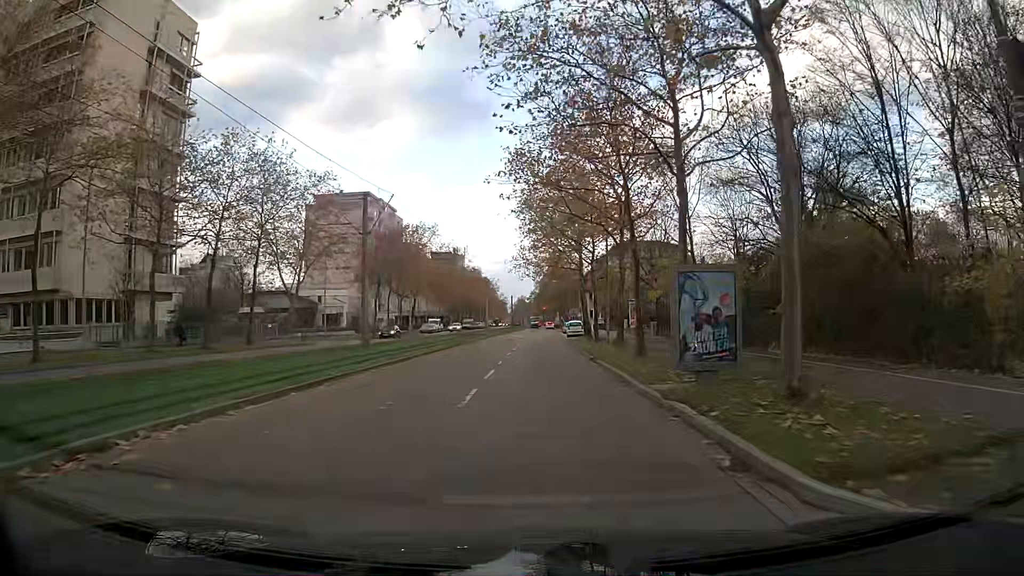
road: tertiary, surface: asphalt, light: Day
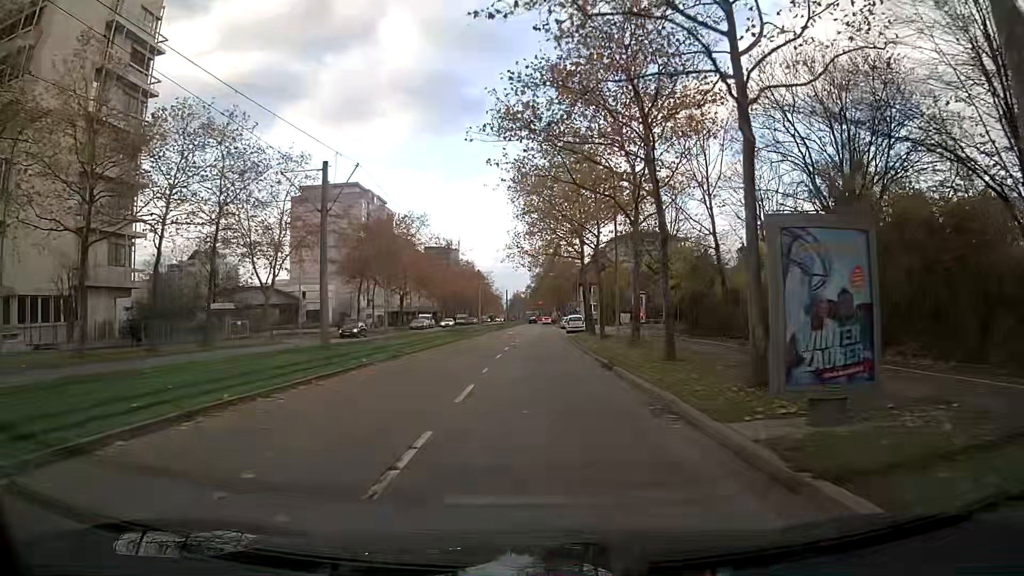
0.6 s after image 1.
(0.0, +5.8) m; 0°
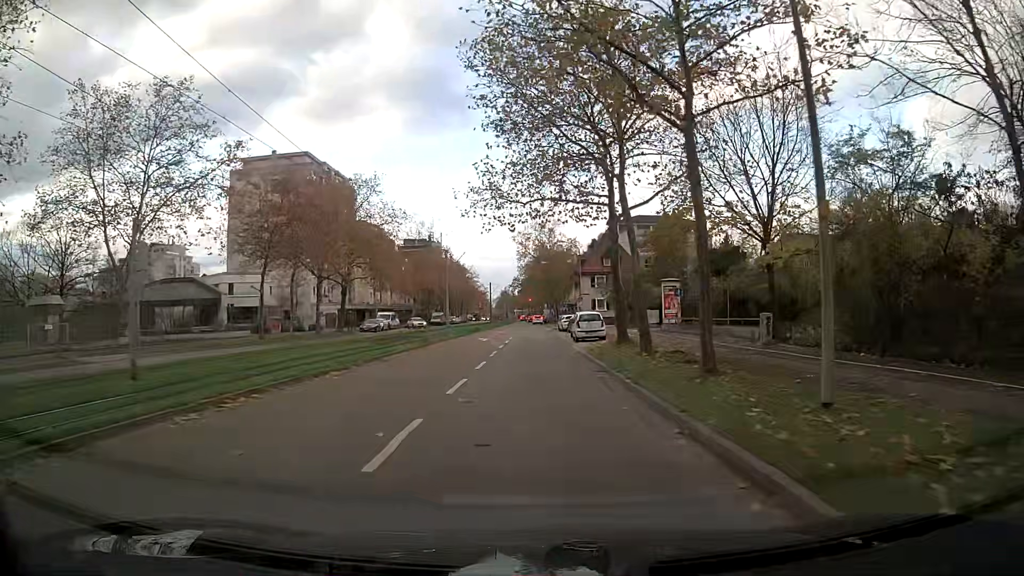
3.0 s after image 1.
(+0.1, +23.2) m; +1°
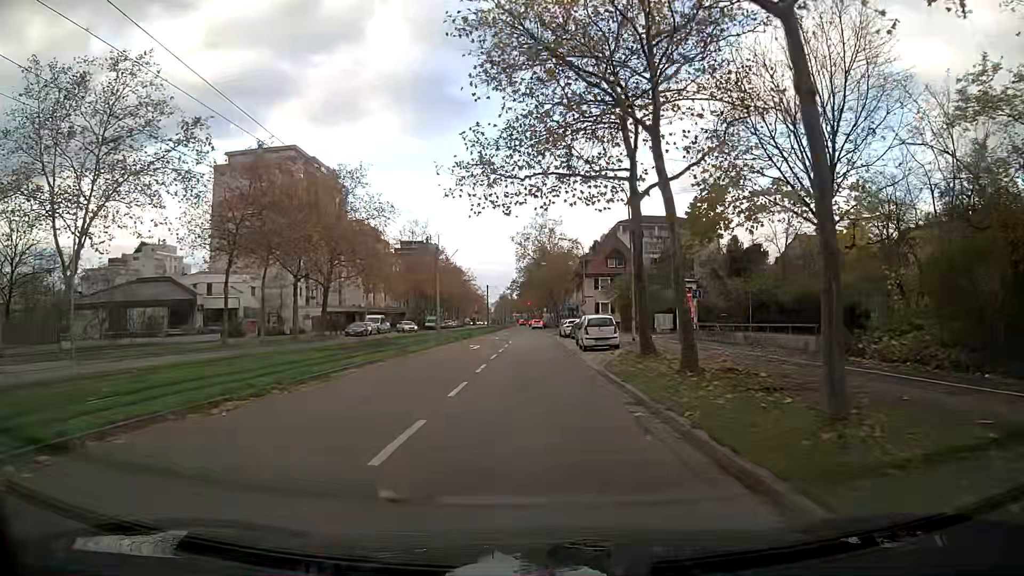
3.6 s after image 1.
(0.0, +5.8) m; 0°
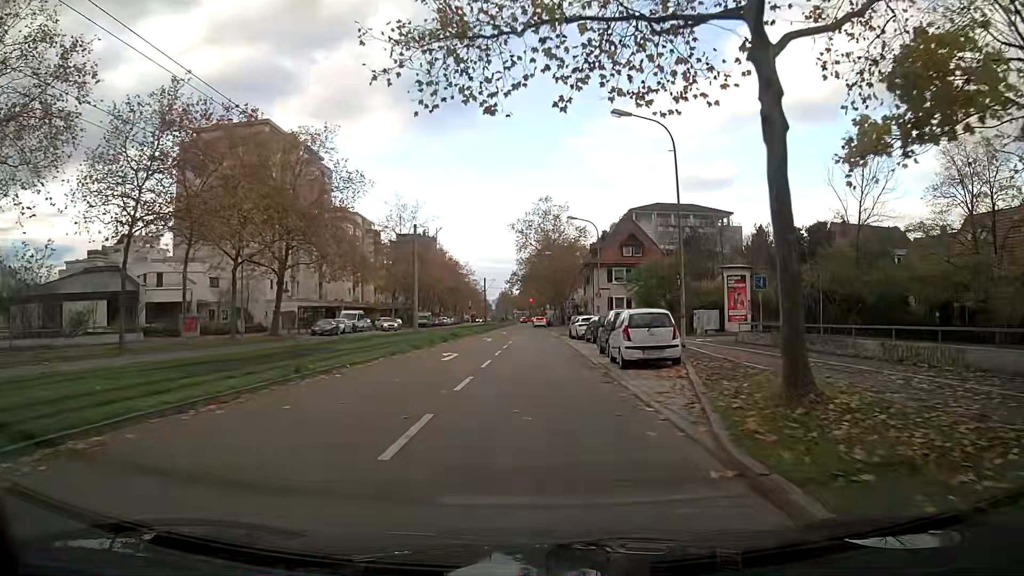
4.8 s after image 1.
(0.0, +11.9) m; 0°
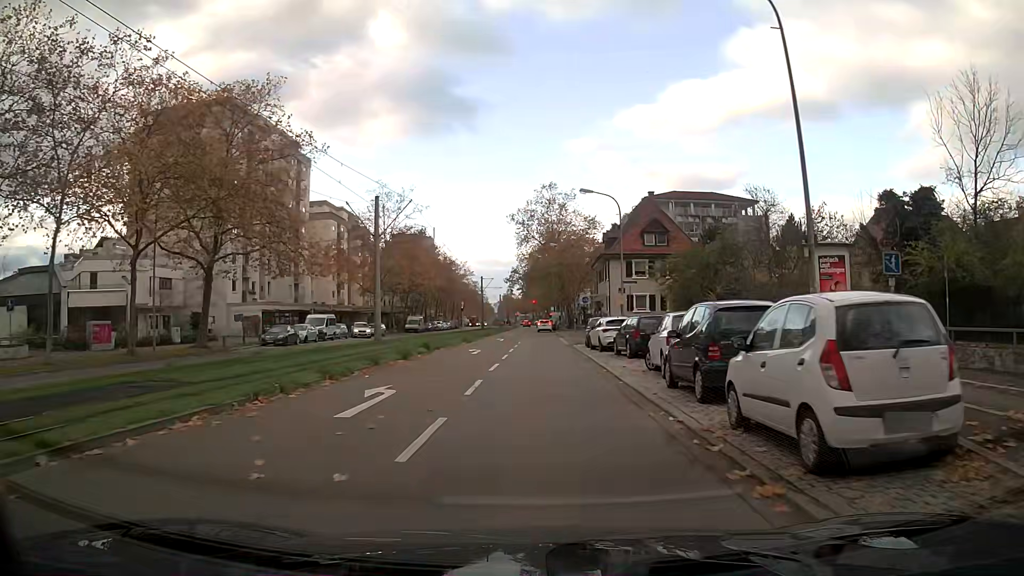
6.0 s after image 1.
(-0.1, +12.0) m; -1°
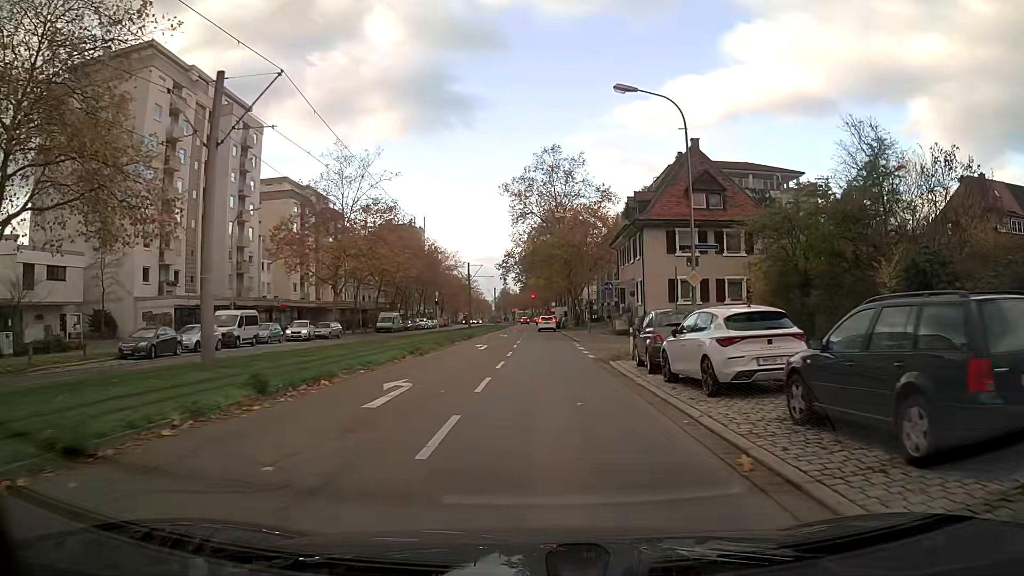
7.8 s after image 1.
(+0.2, +18.0) m; +1°
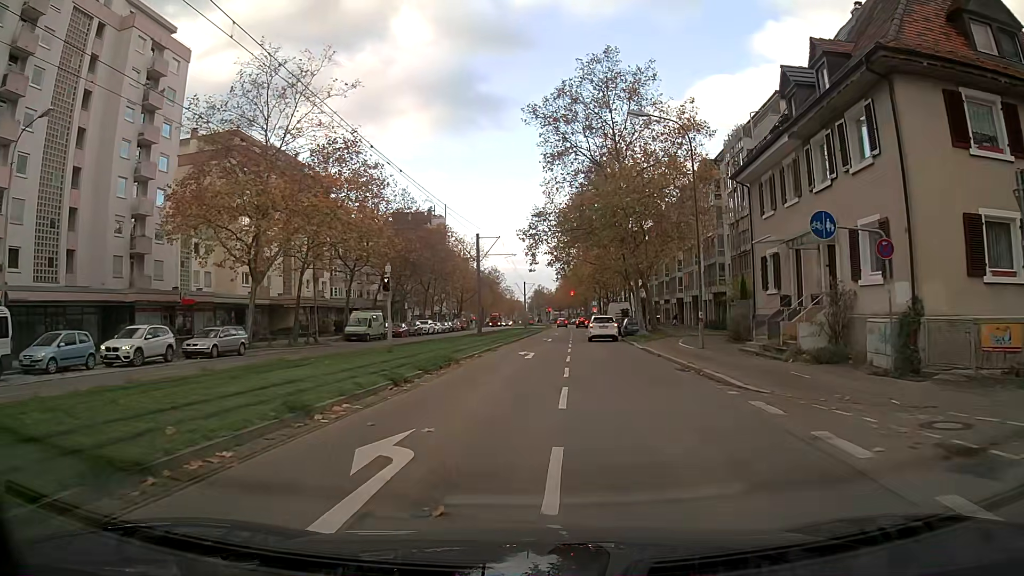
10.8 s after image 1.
(-0.6, +26.5) m; -3°
